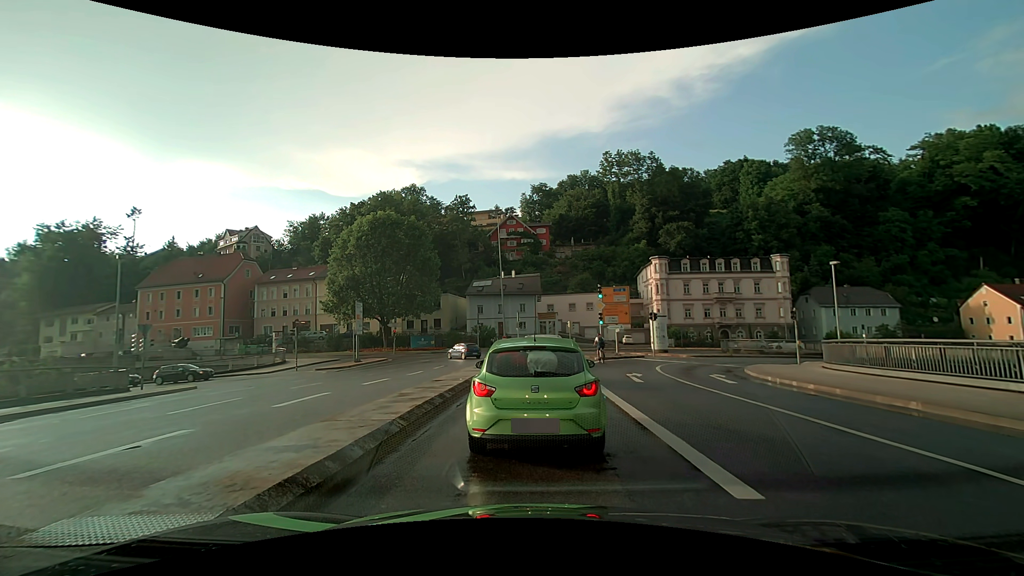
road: primary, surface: asphalt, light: Day
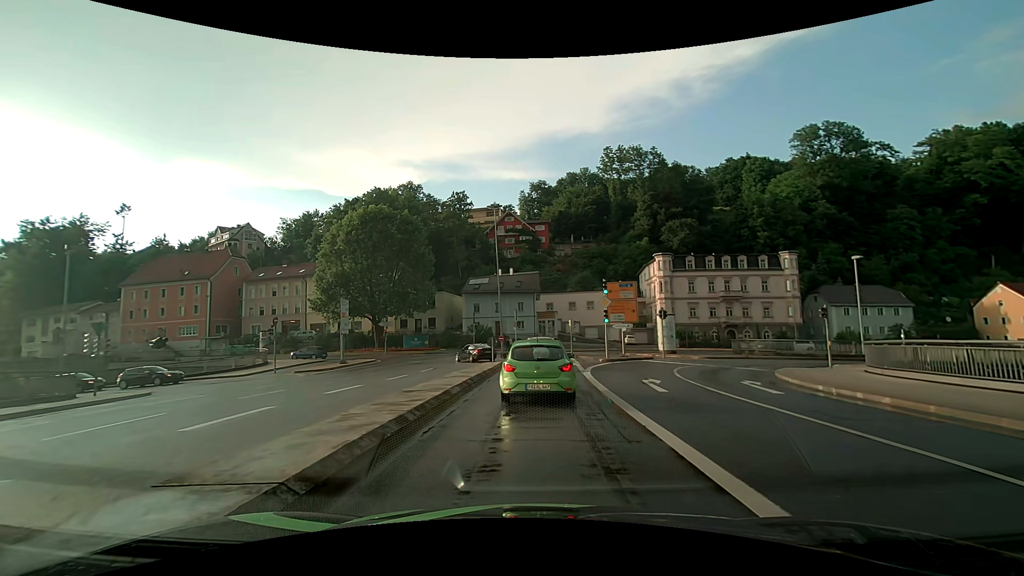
(0.0, +3.5) m; 0°
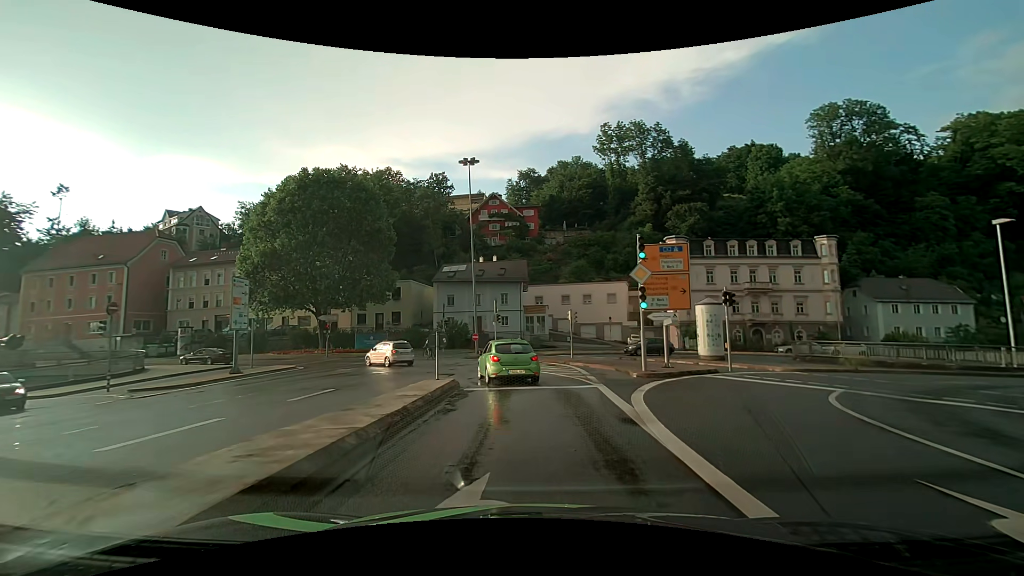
(+0.1, +13.8) m; +1°
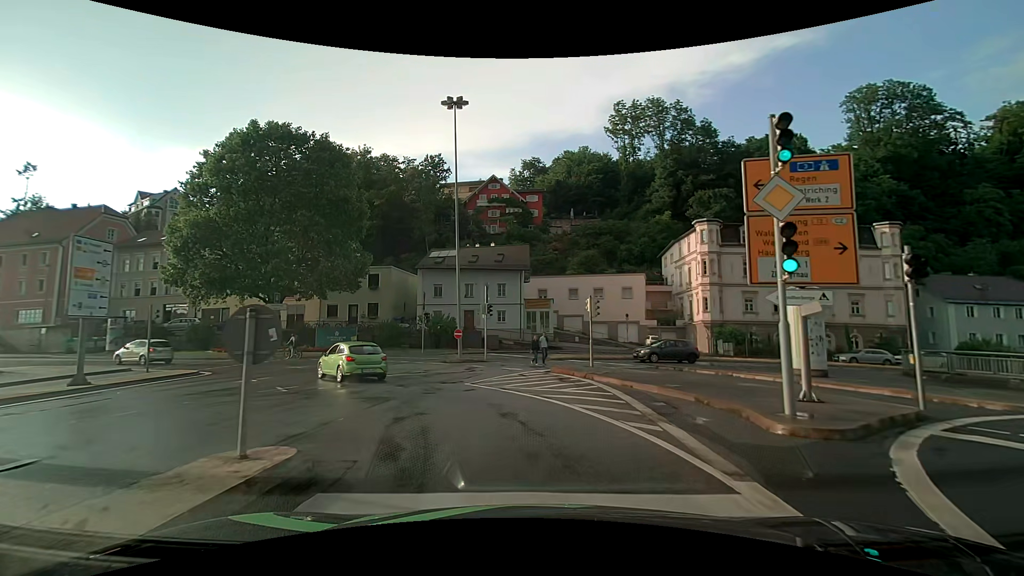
(0.0, +10.2) m; 0°
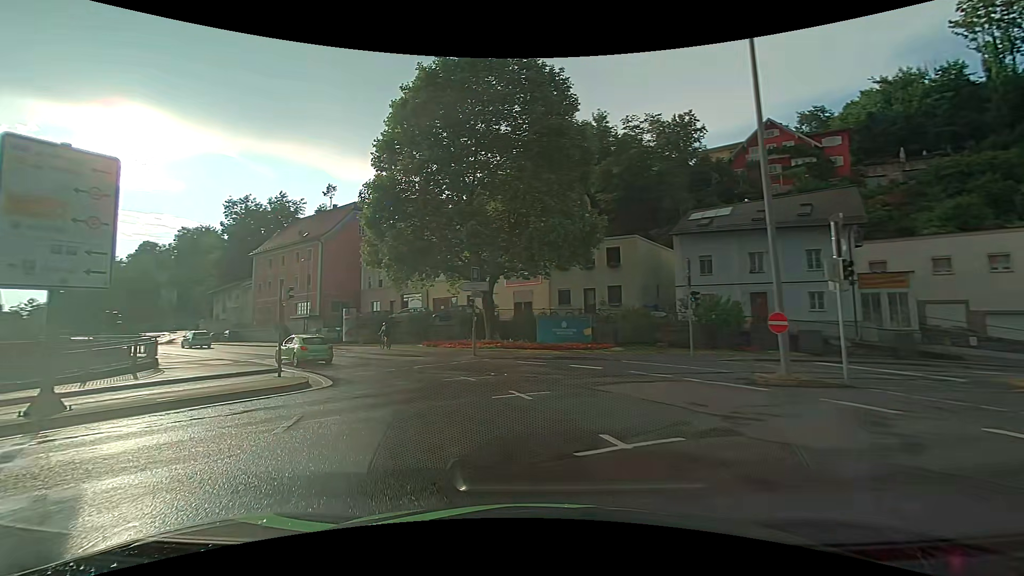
(-2.7, +14.5) m; -29°
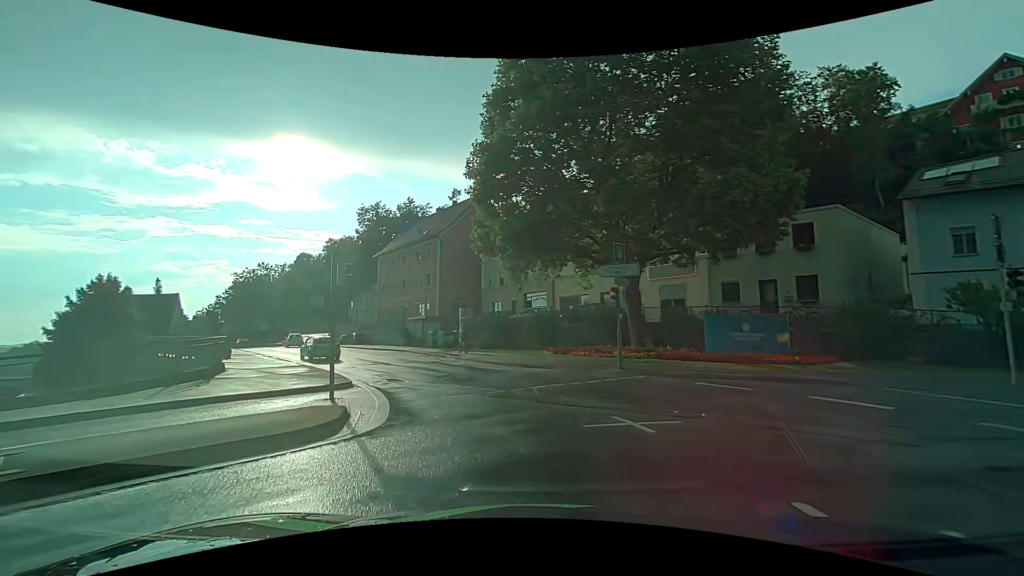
(-1.0, +7.6) m; -13°
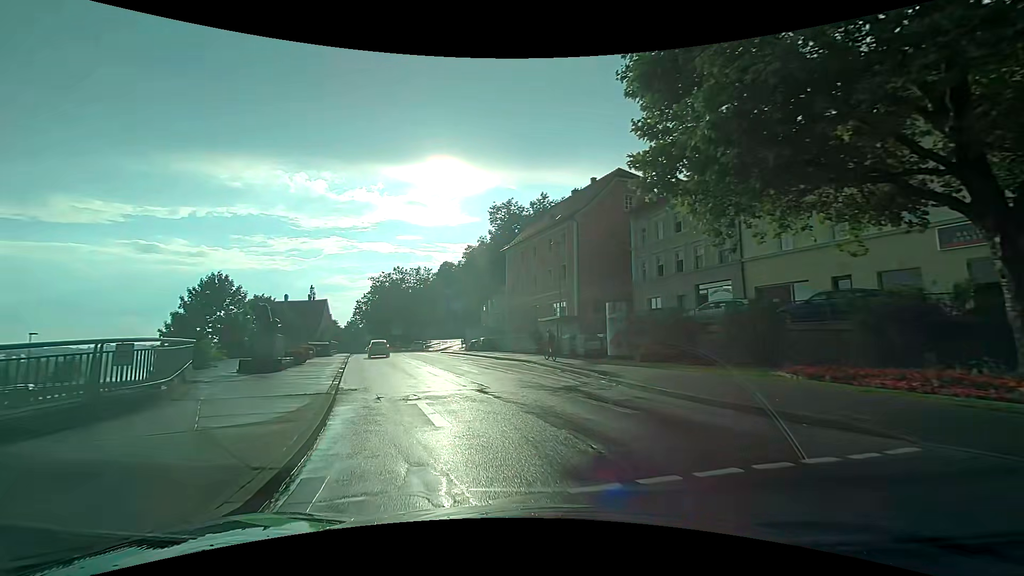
(-1.7, +11.9) m; -16°
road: primary_link
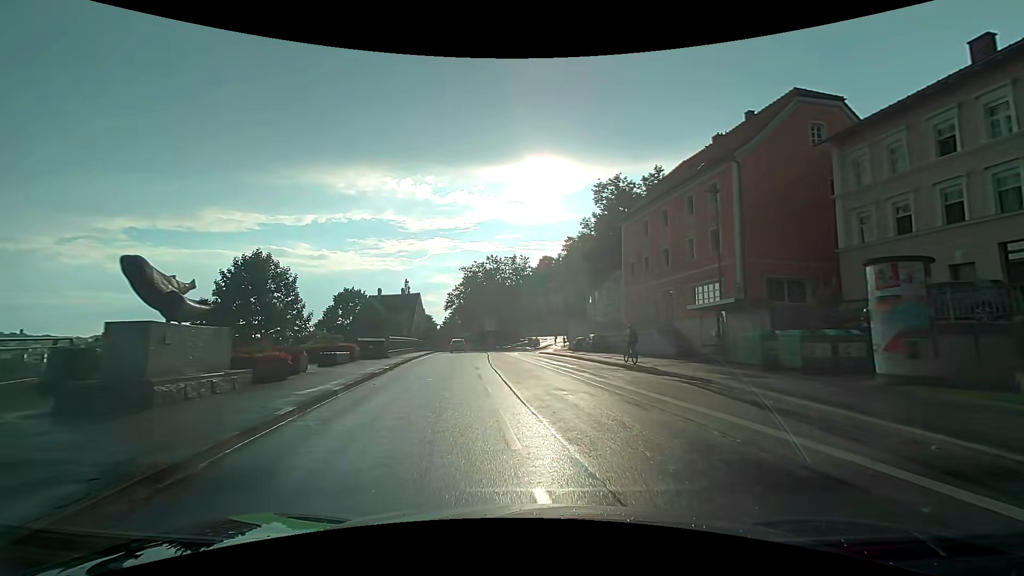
(-1.8, +13.1) m; -11°
